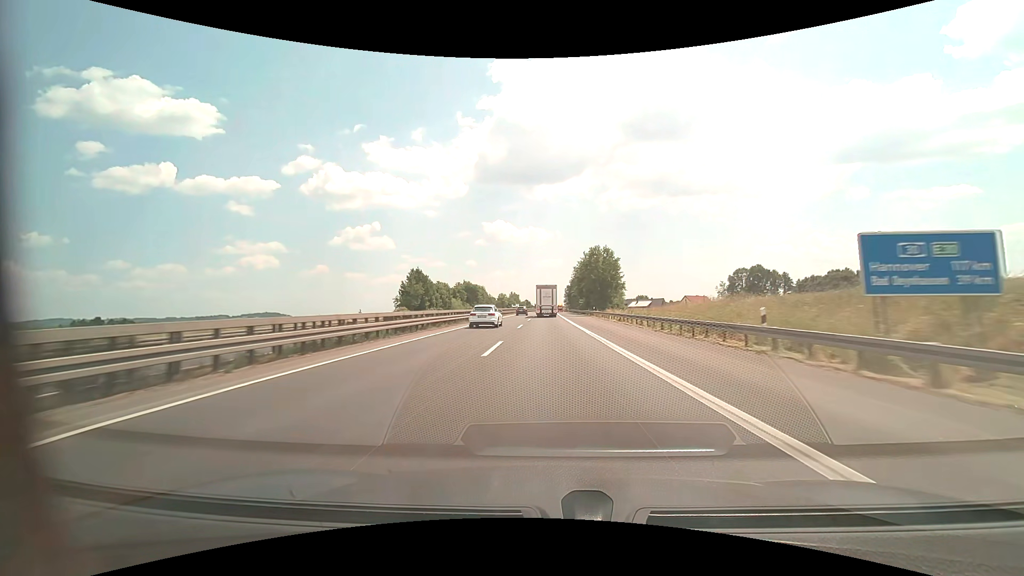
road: motorway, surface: asphalt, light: Day
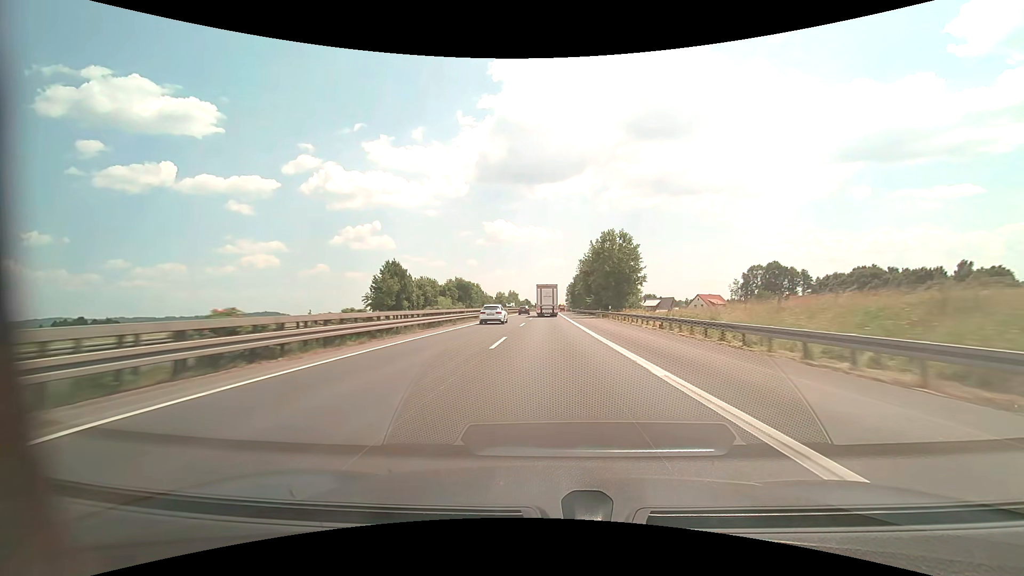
(0.0, +15.9) m; 0°
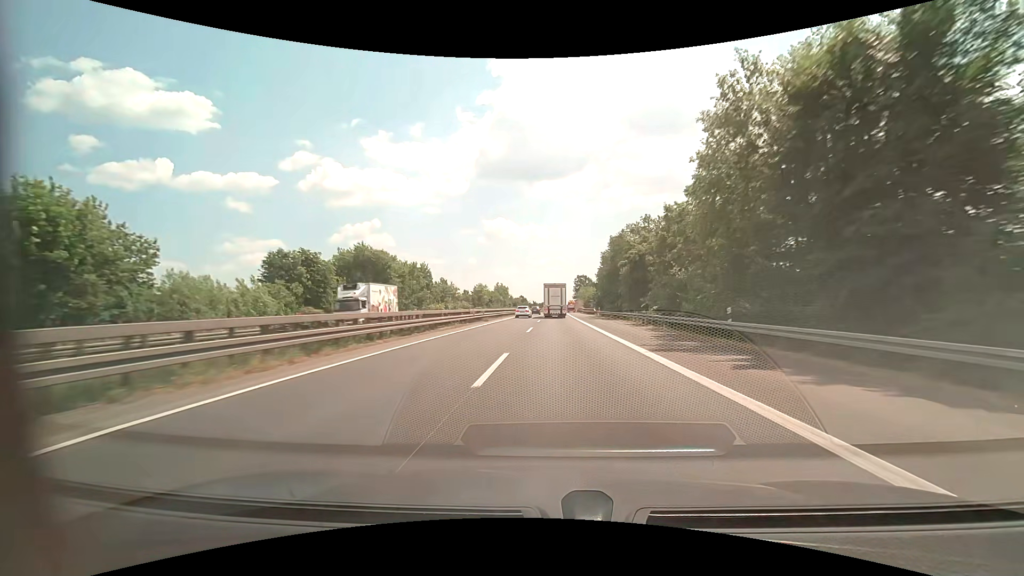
(-0.1, +79.5) m; 0°
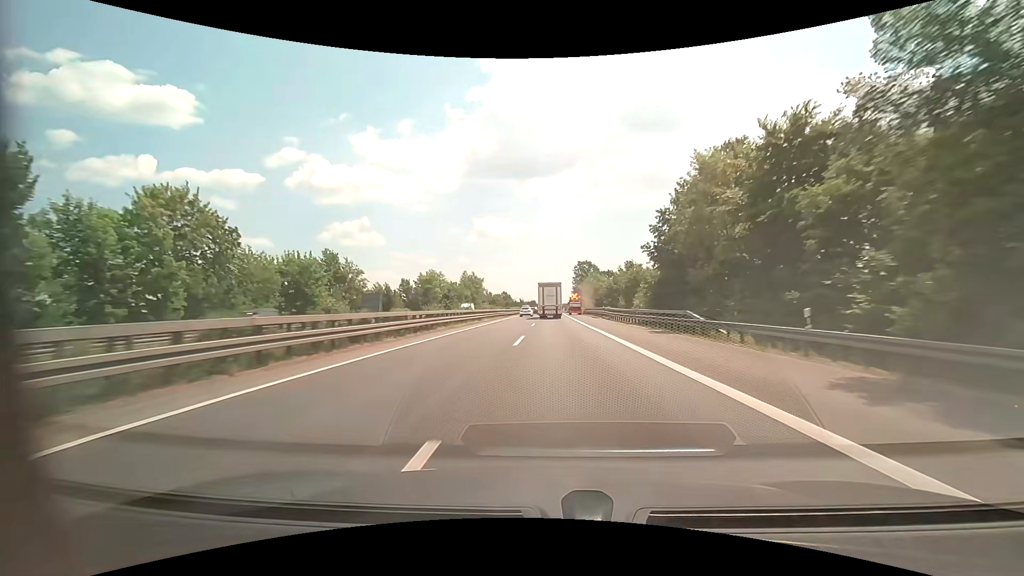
(+1.0, +63.2) m; +1°
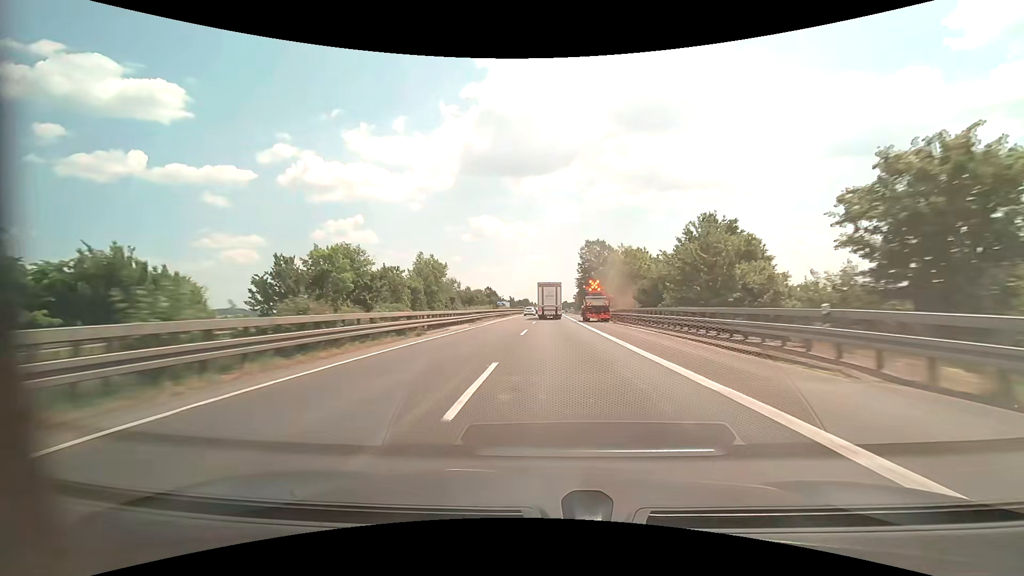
(+0.3, +47.3) m; +1°
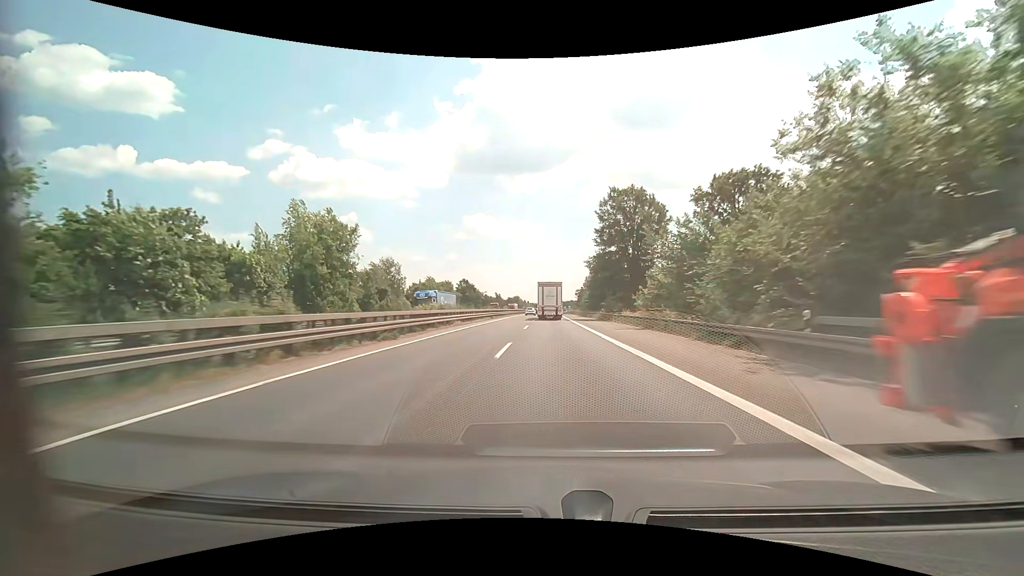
(+0.3, +47.1) m; +1°
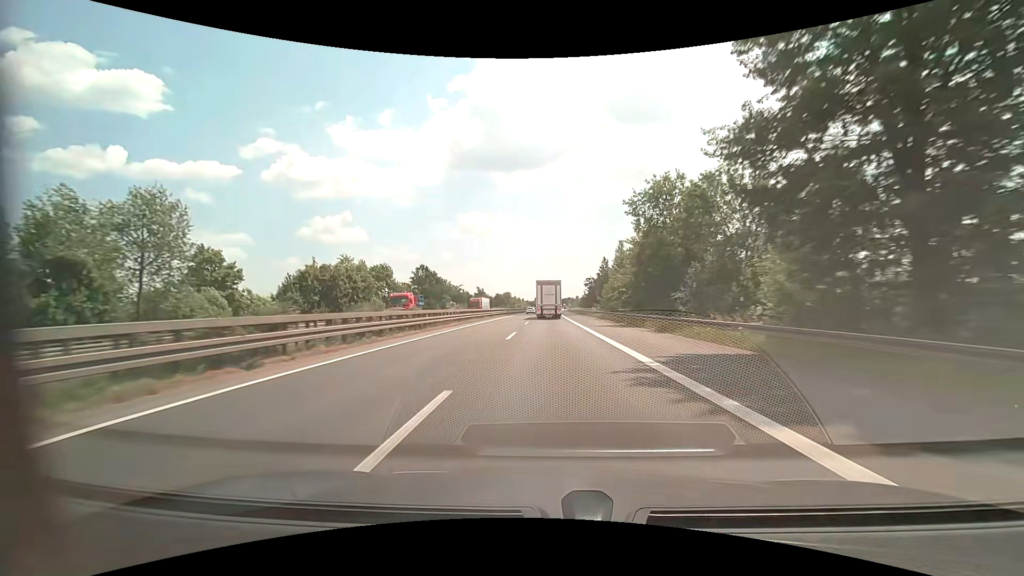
(+0.3, +46.7) m; +1°
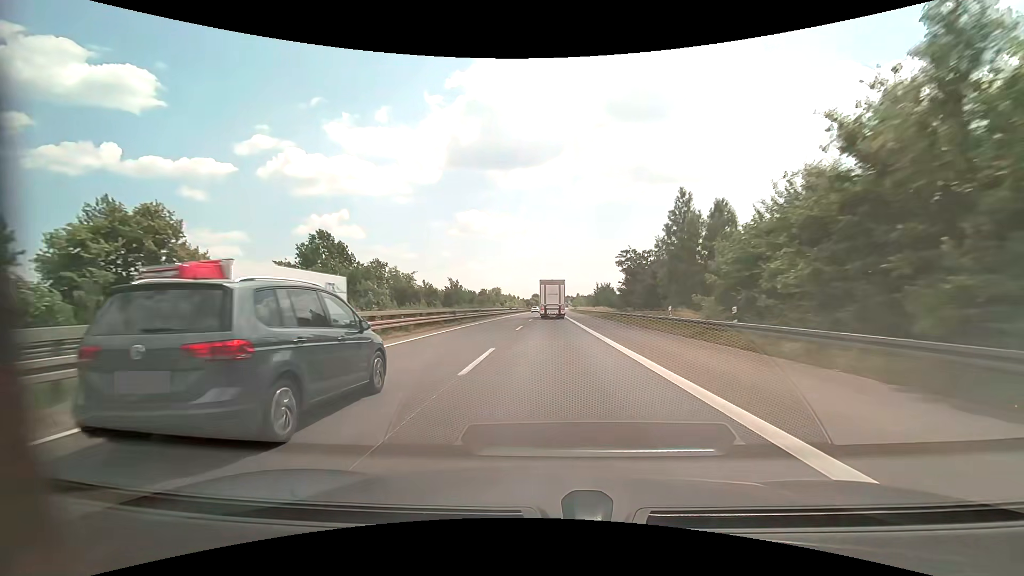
(0.0, +46.4) m; 0°
(0, +10) (0, +20) (0, +30) (0, +40) (0, +50) (0, +60) (0, +70) (0, +80) (+1, +90) (+1, +100) m
